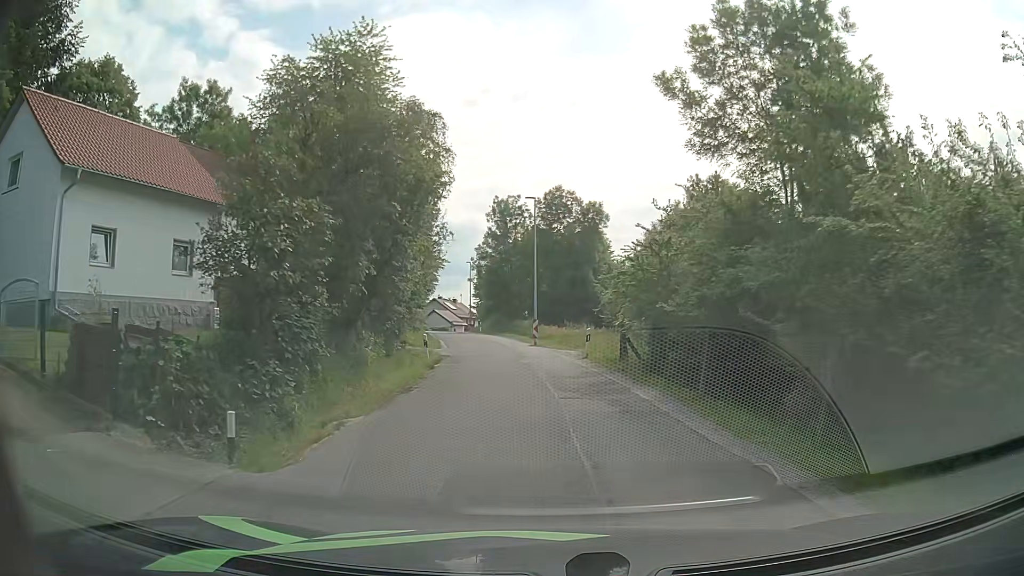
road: residential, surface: asphalt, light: Day
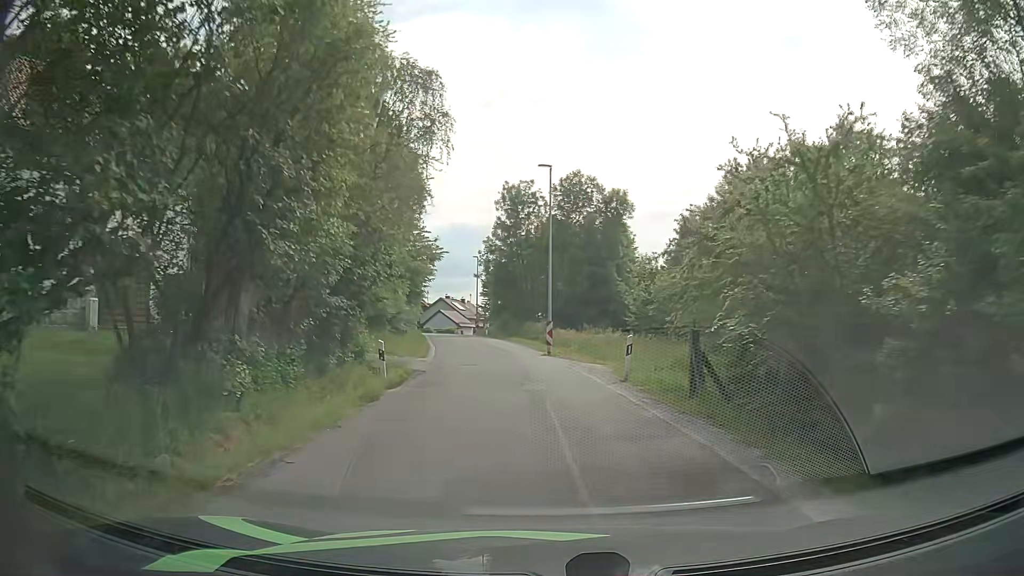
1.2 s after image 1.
(-0.1, +8.3) m; -1°
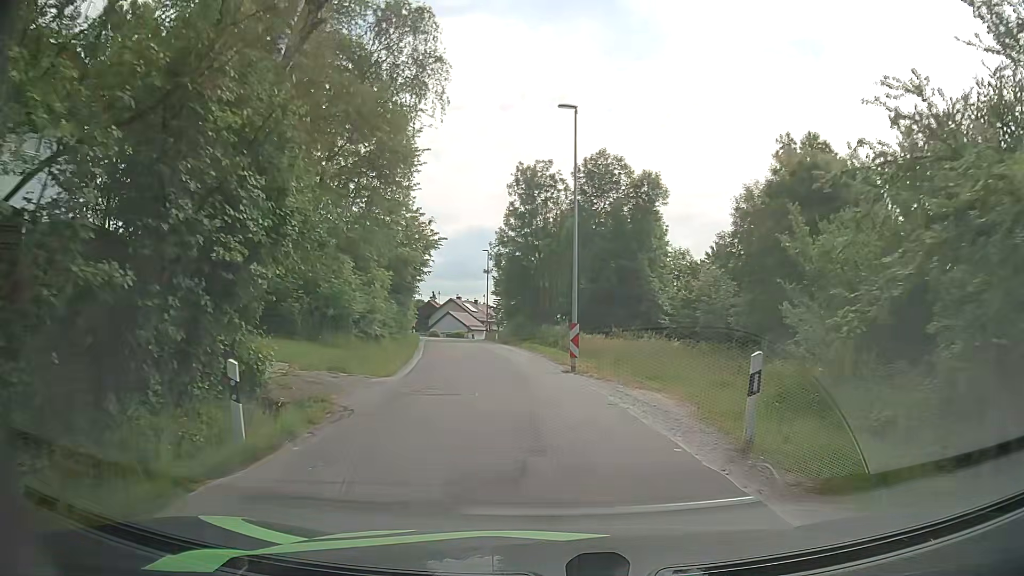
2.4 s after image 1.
(-0.1, +8.5) m; -2°
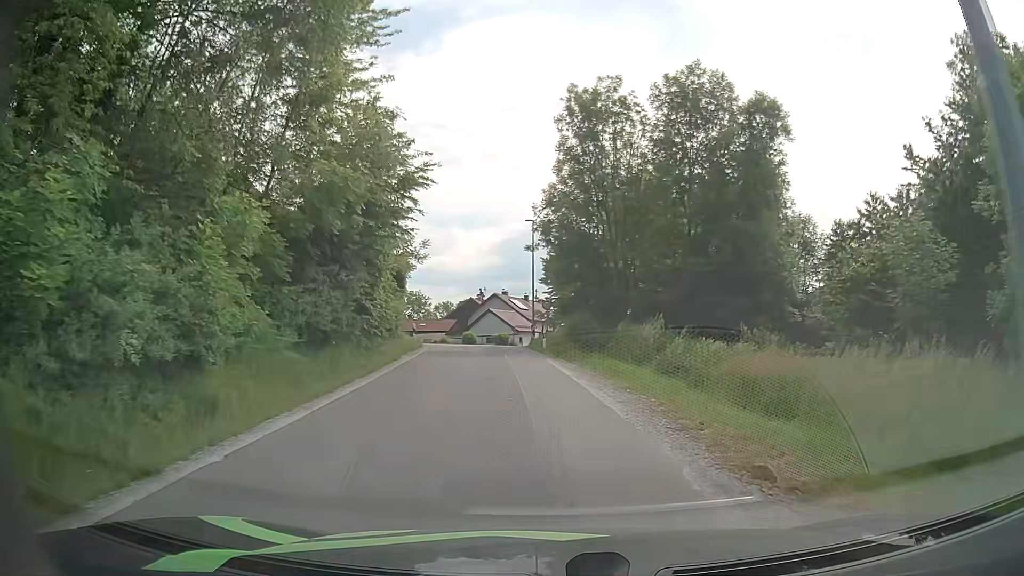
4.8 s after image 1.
(-0.3, +17.8) m; -4°
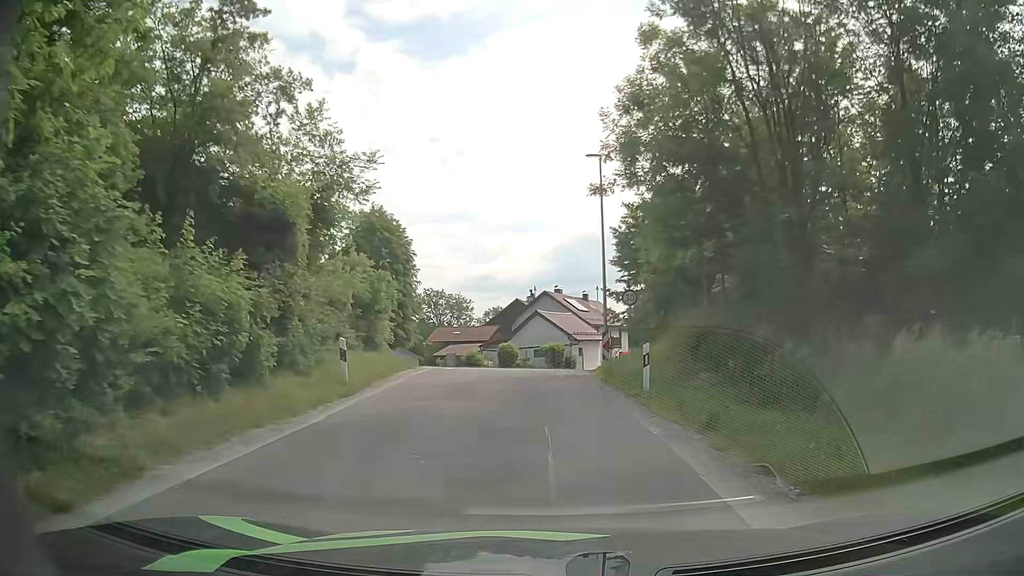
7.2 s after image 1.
(-0.9, +18.1) m; -5°
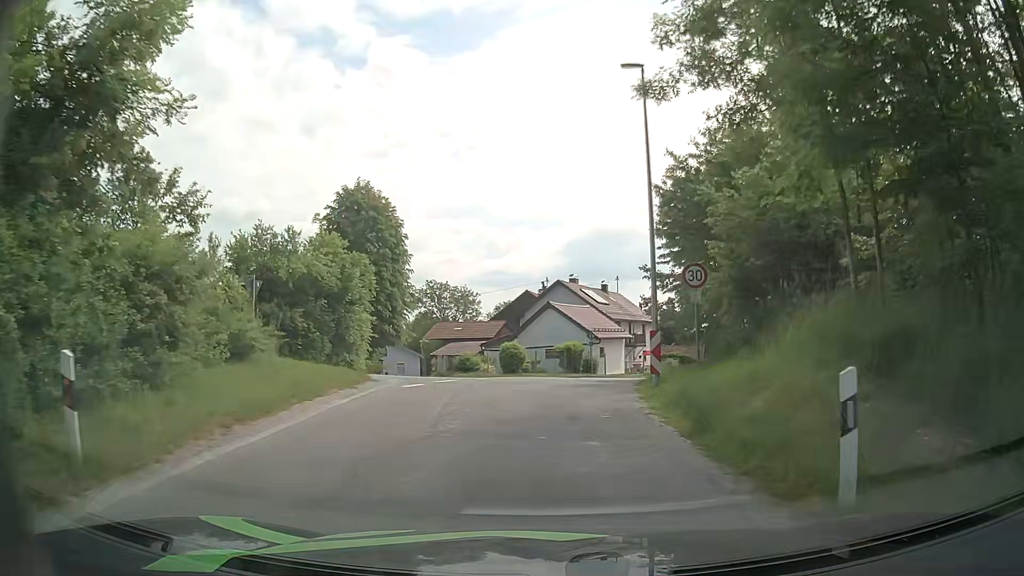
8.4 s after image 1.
(-0.1, +8.8) m; 0°
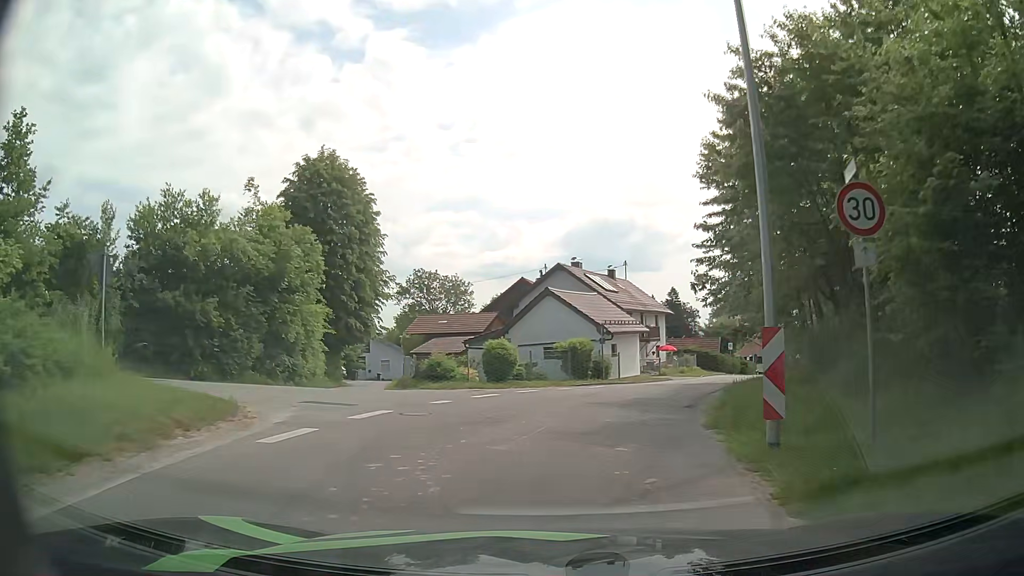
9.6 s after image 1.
(-0.1, +8.4) m; -1°
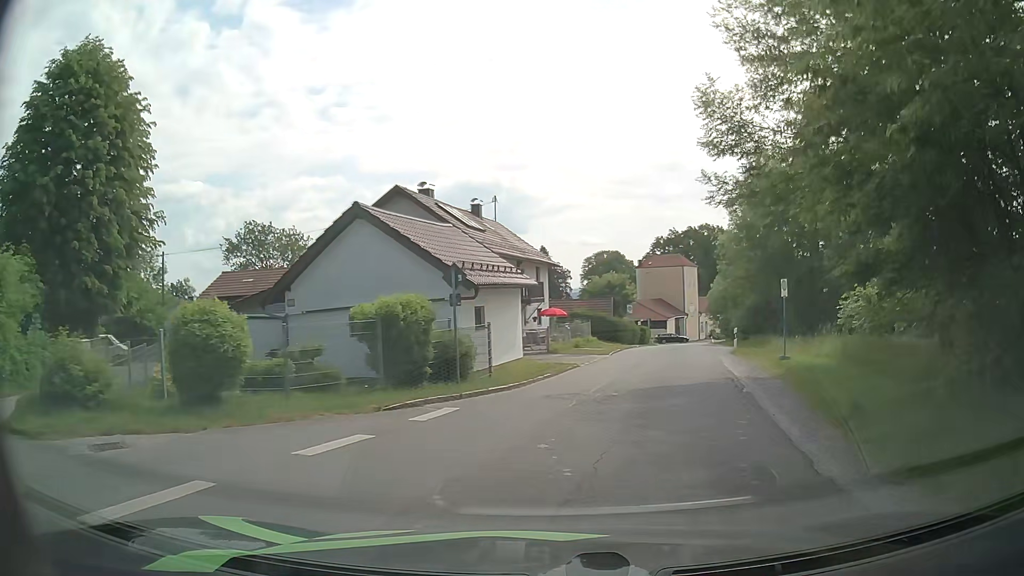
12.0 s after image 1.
(+1.0, +15.3) m; +11°
(+1, +10) (+3, +20) (+6, +29) (+8, +39) (+10, +49) (+12, +59) (+14, +69) (+16, +78) (+19, +88) (+22, +97) m
